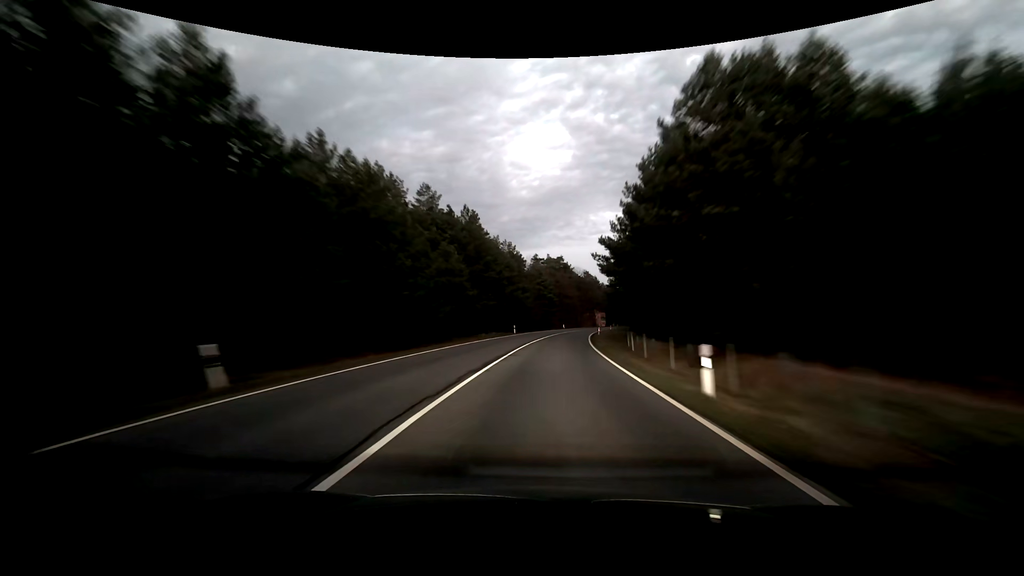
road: primary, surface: asphalt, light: Dusk
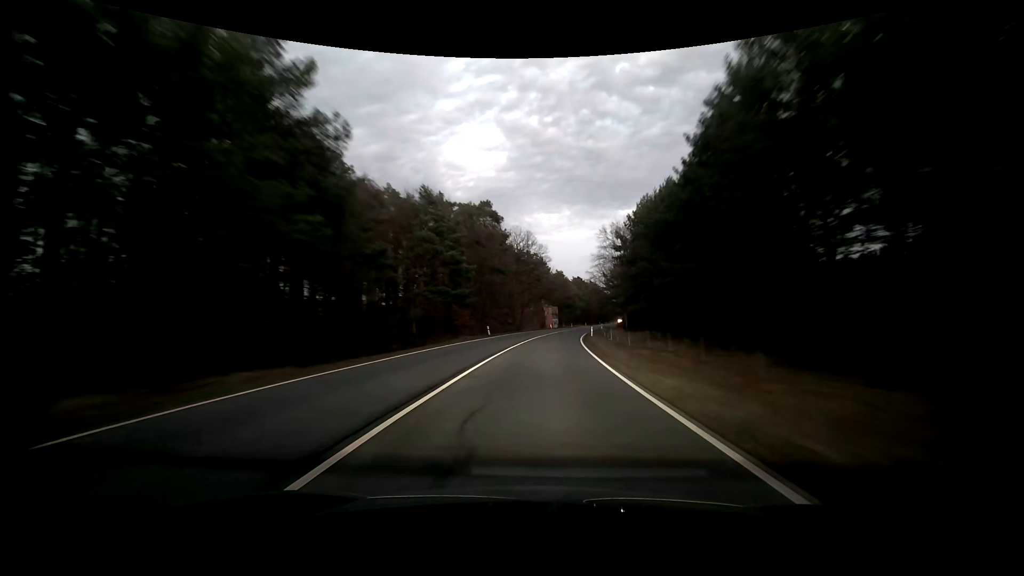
(+4.0, +60.9) m; +7°
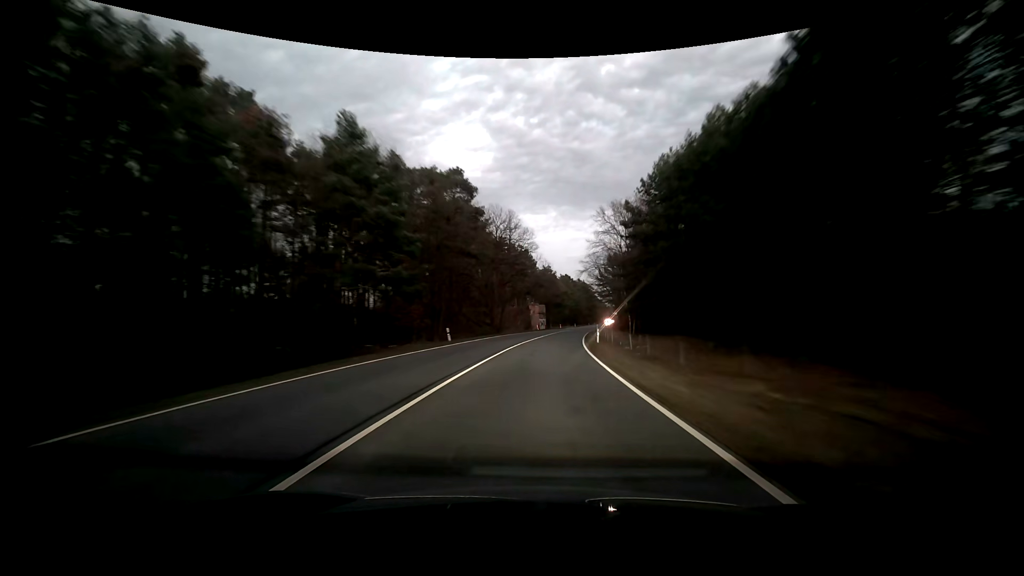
(+0.3, +15.2) m; +2°
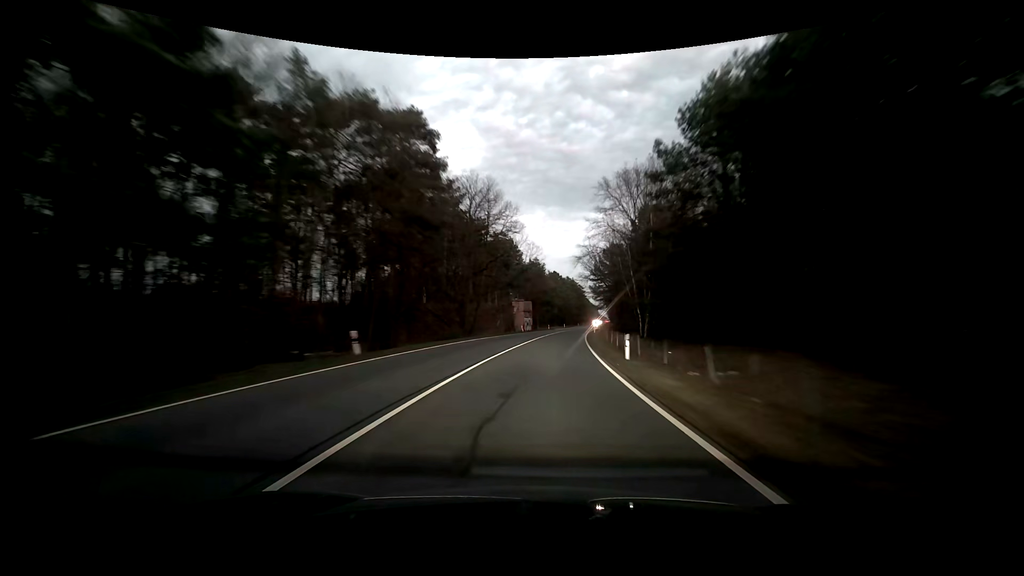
(+0.2, +15.3) m; +1°
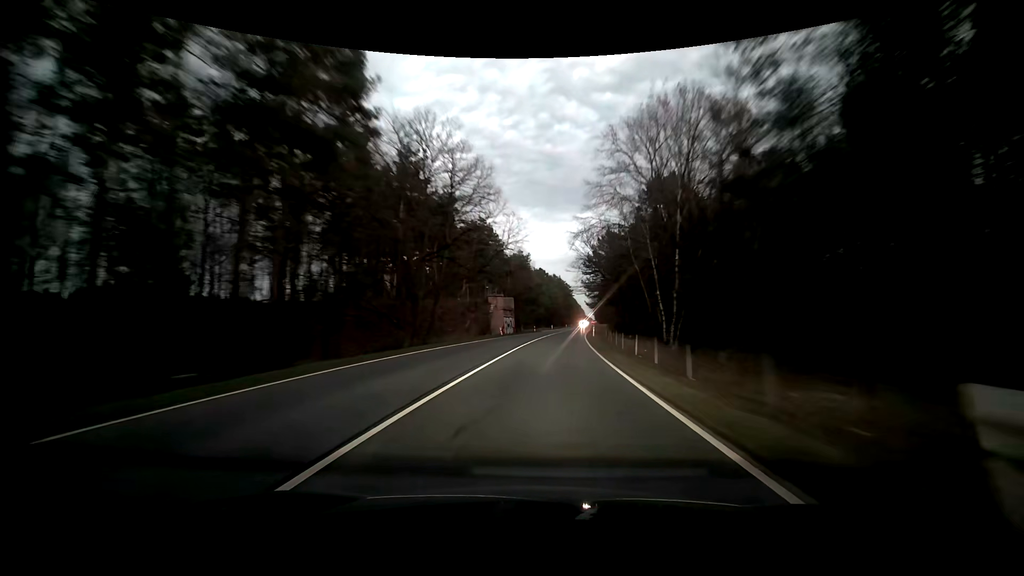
(+0.3, +15.3) m; +2°
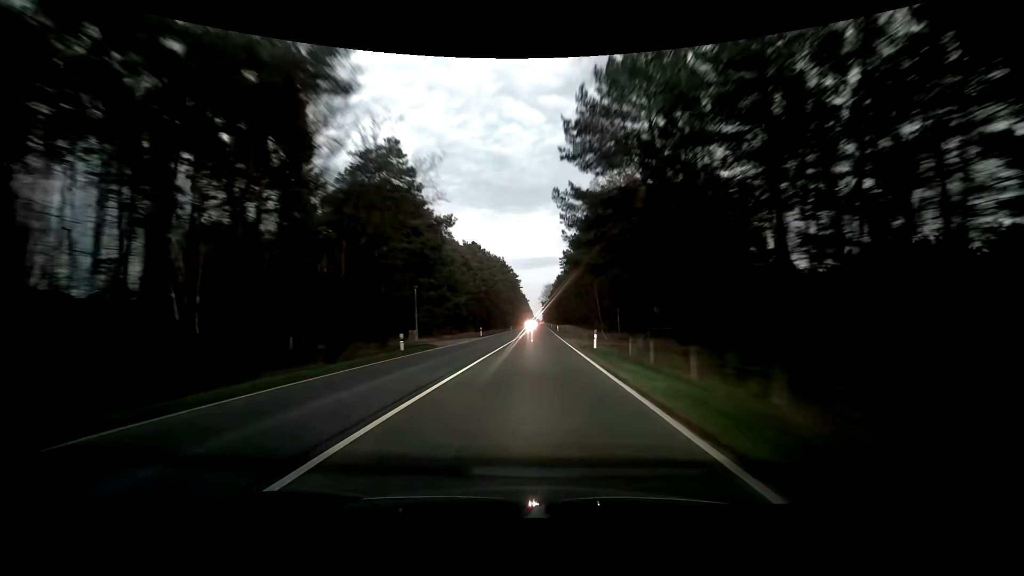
(+3.6, +61.3) m; +6°
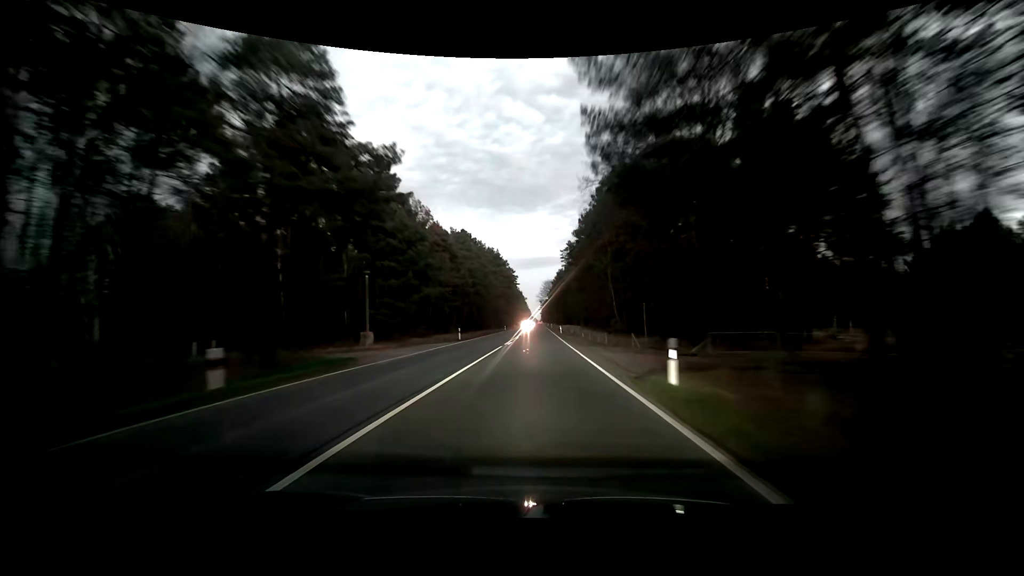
(+0.2, +15.4) m; 0°
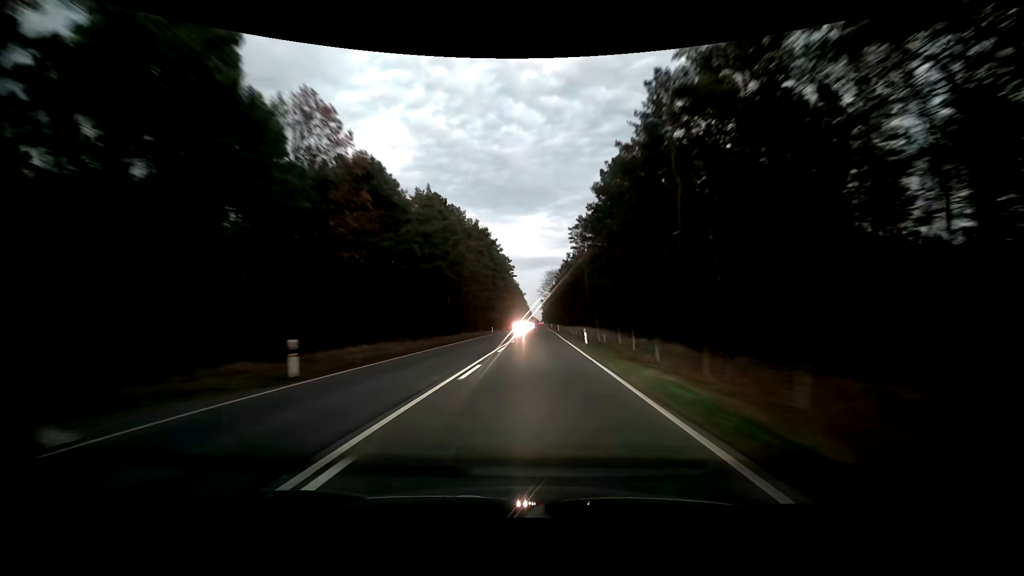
(+0.2, +30.8) m; 0°
(0, +10) (0, +20) (0, +30) (0, +40) (0, +50) (0, +60) (0, +70) (0, +80) (0, +90) (0, +100) m
